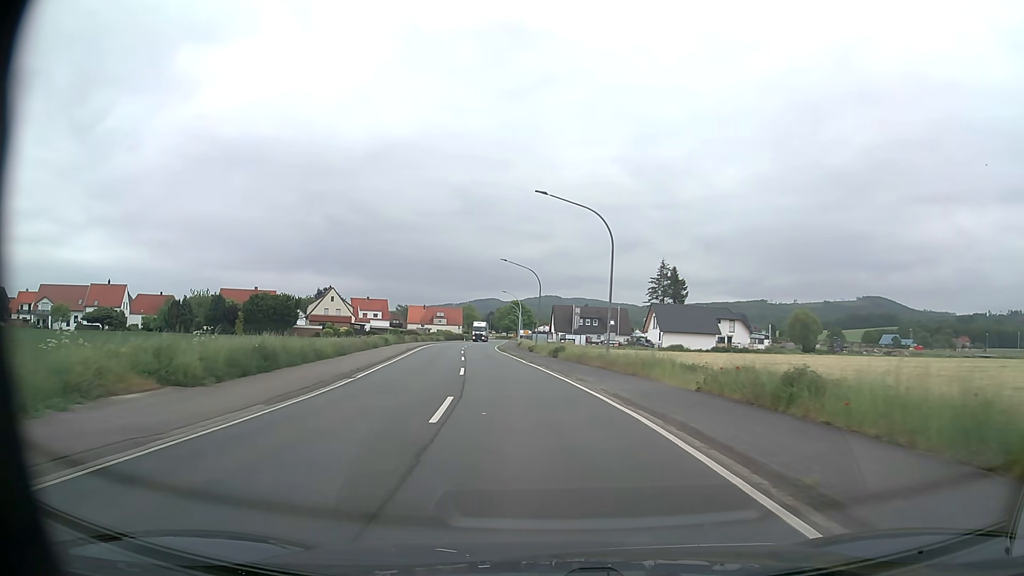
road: primary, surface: asphalt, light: Day
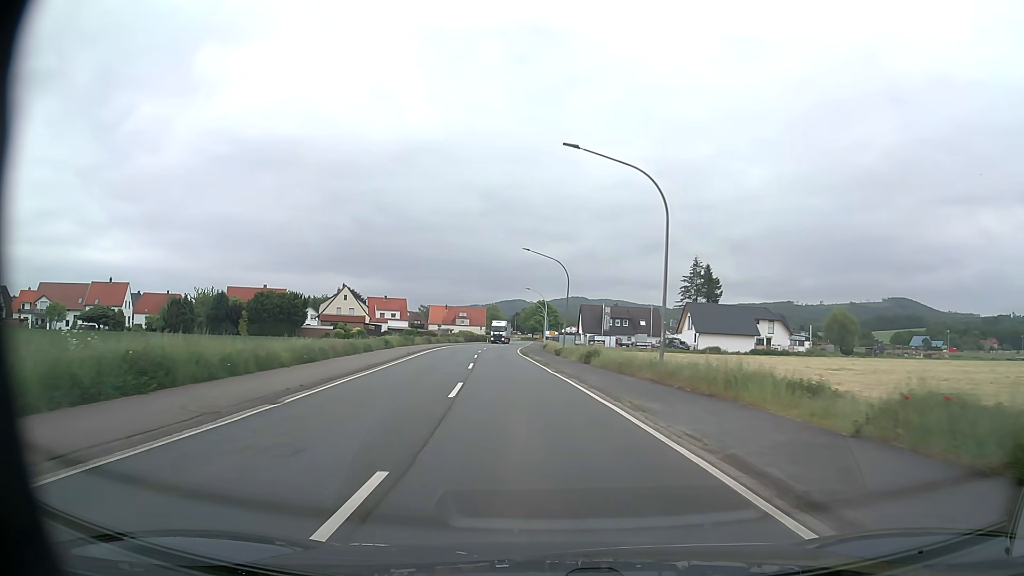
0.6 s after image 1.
(-0.2, +8.1) m; -2°
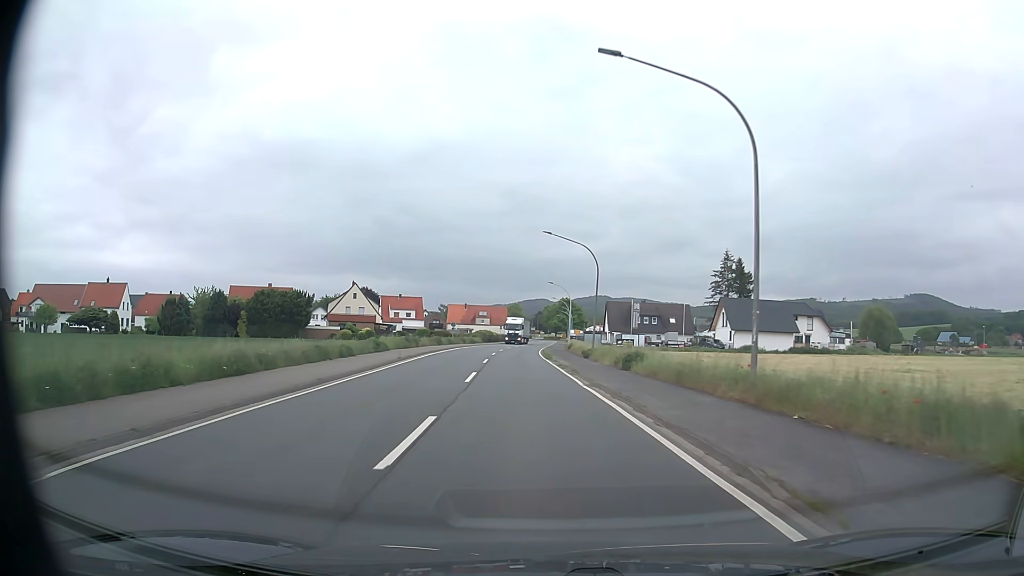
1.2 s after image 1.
(-0.1, +8.1) m; -2°
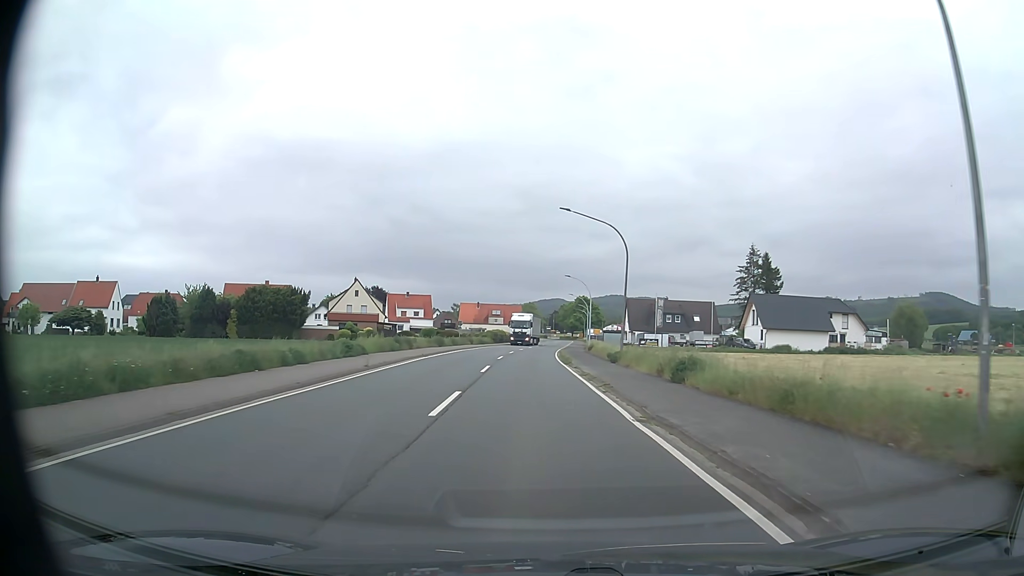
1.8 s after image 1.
(-0.1, +8.1) m; -1°
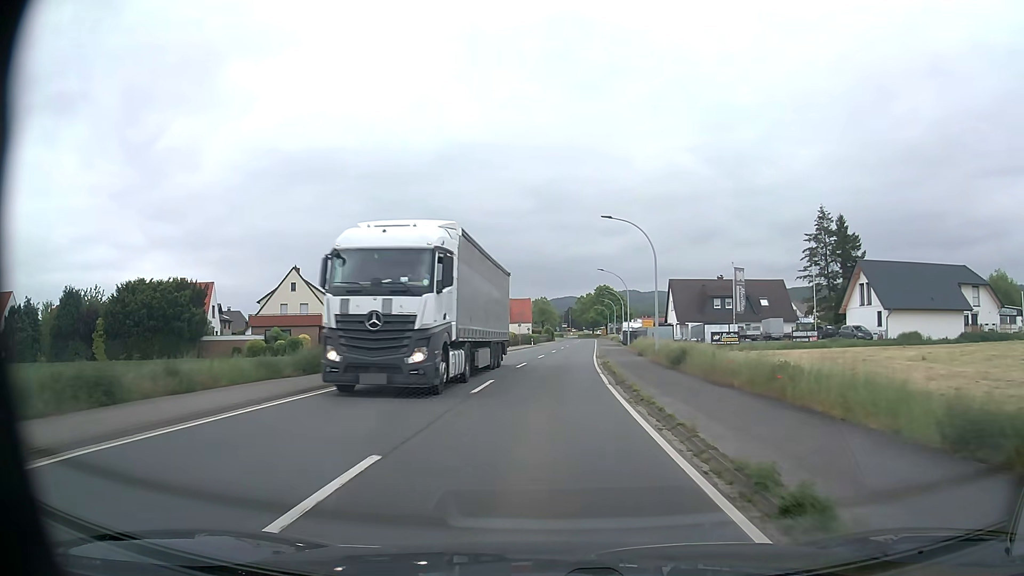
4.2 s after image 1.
(-0.6, +32.4) m; -1°
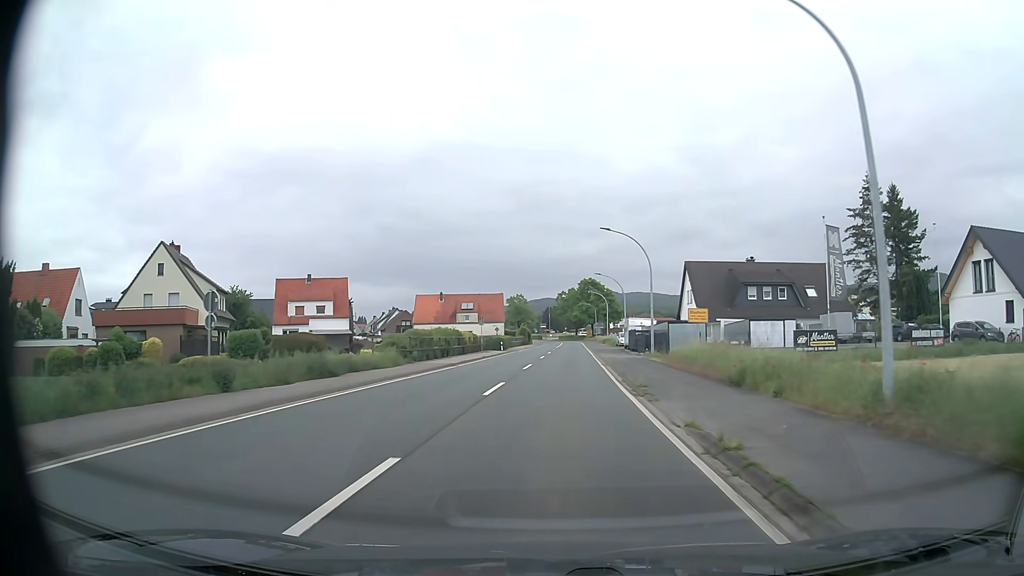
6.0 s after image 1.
(+0.3, +24.4) m; +2°
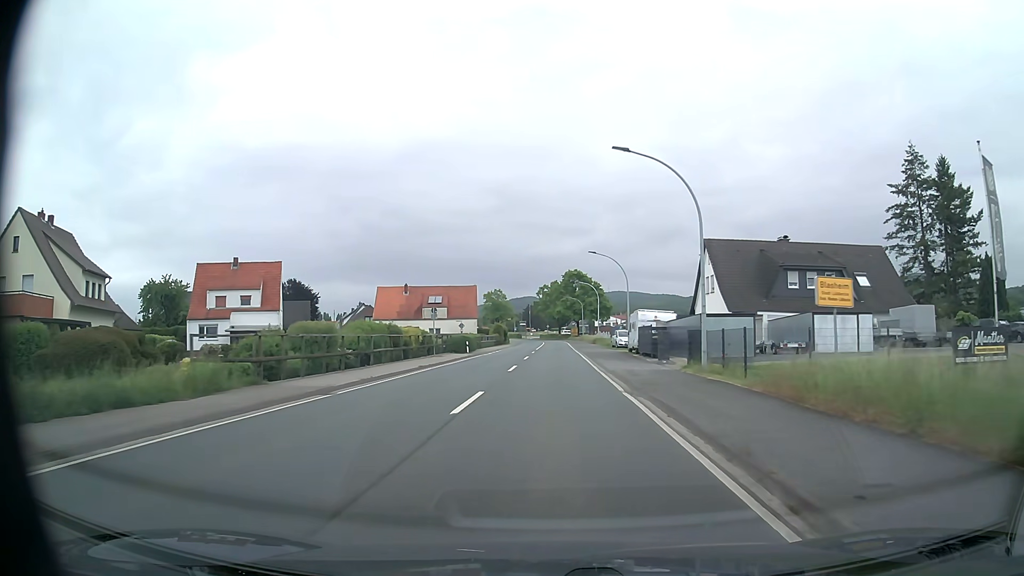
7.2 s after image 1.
(+0.2, +16.2) m; +2°
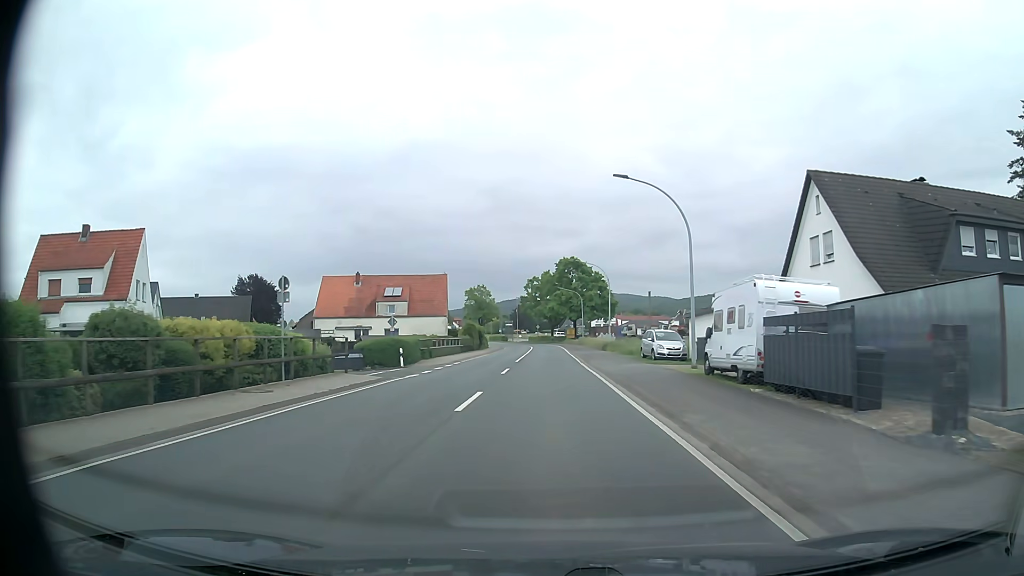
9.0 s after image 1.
(+0.2, +24.3) m; +1°
(0, +10) (0, +20) (0, +30) (0, +40) (0, +50) (0, +60) (0, +70) (-1, +80) (-2, +90) (-3, +100) m
